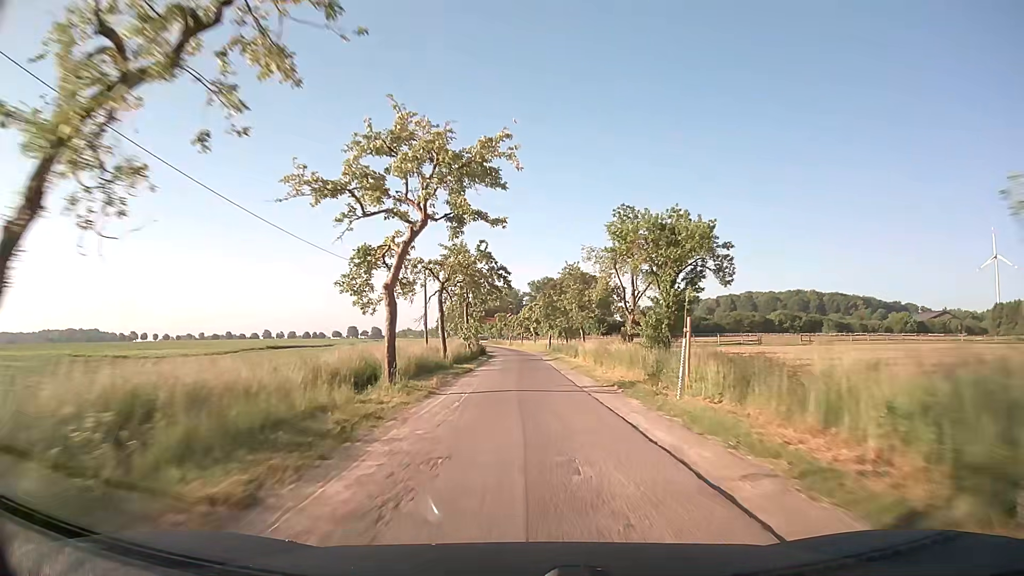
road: unclassified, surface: asphalt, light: Day
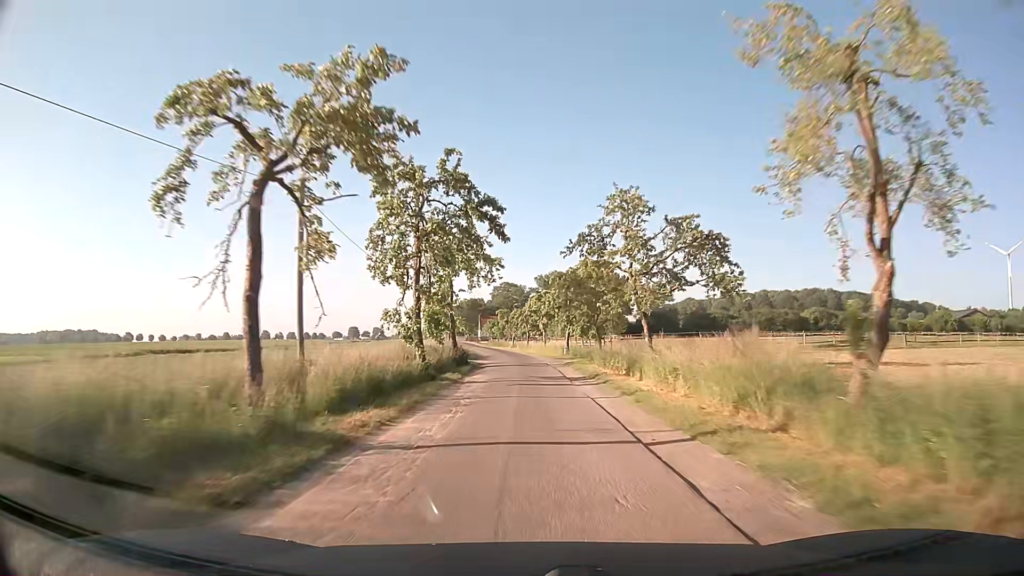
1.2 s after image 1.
(-0.2, +22.7) m; 0°
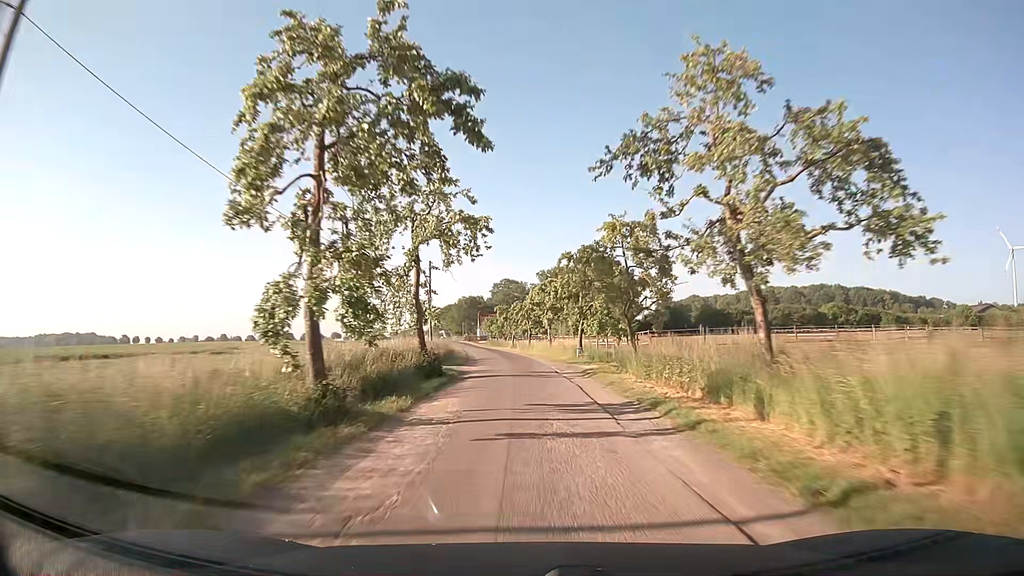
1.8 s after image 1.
(0.0, +11.4) m; 0°
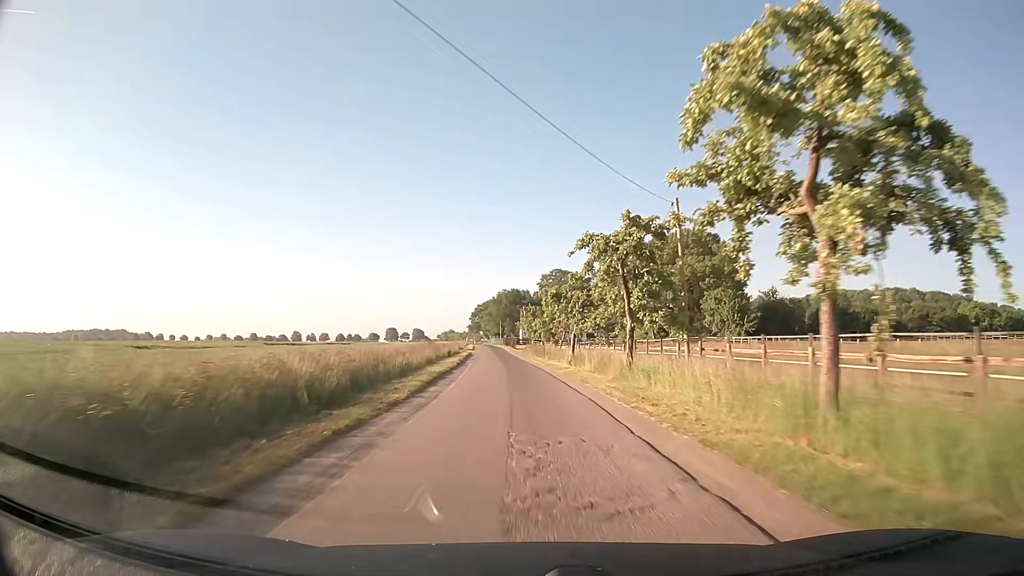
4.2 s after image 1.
(-1.7, +46.1) m; -4°
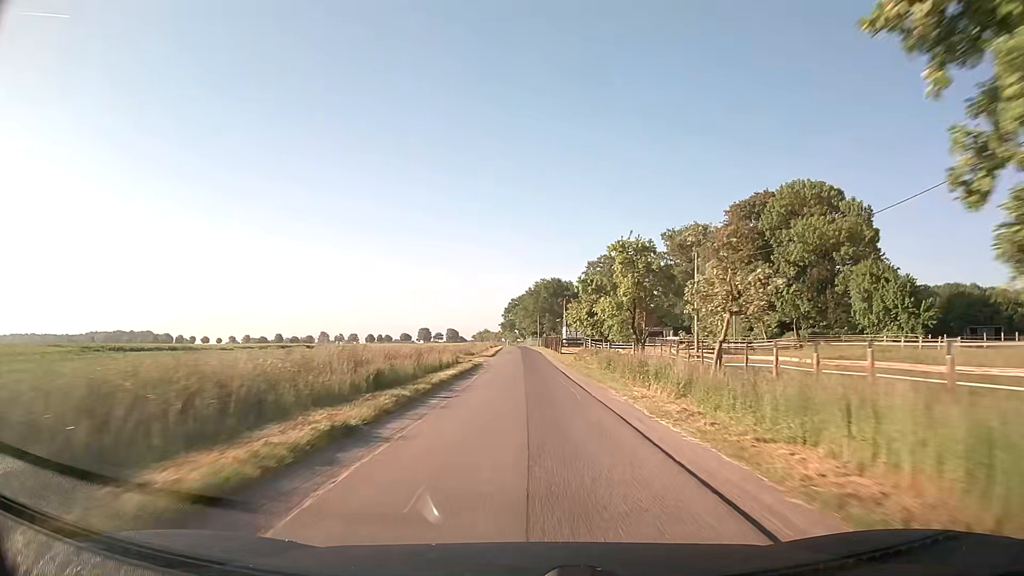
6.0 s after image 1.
(-1.1, +34.0) m; -3°
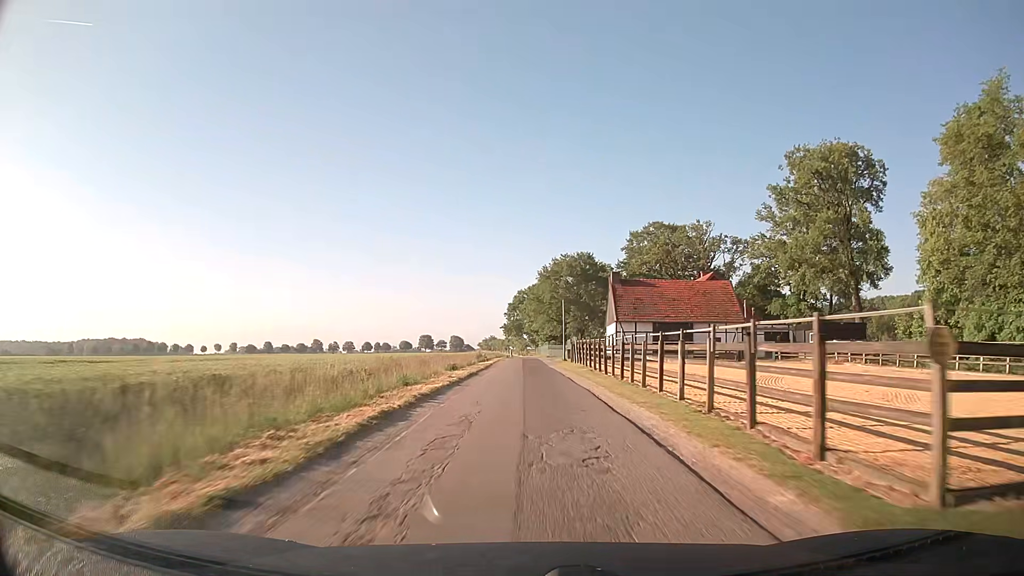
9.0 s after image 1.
(-0.5, +55.6) m; -1°
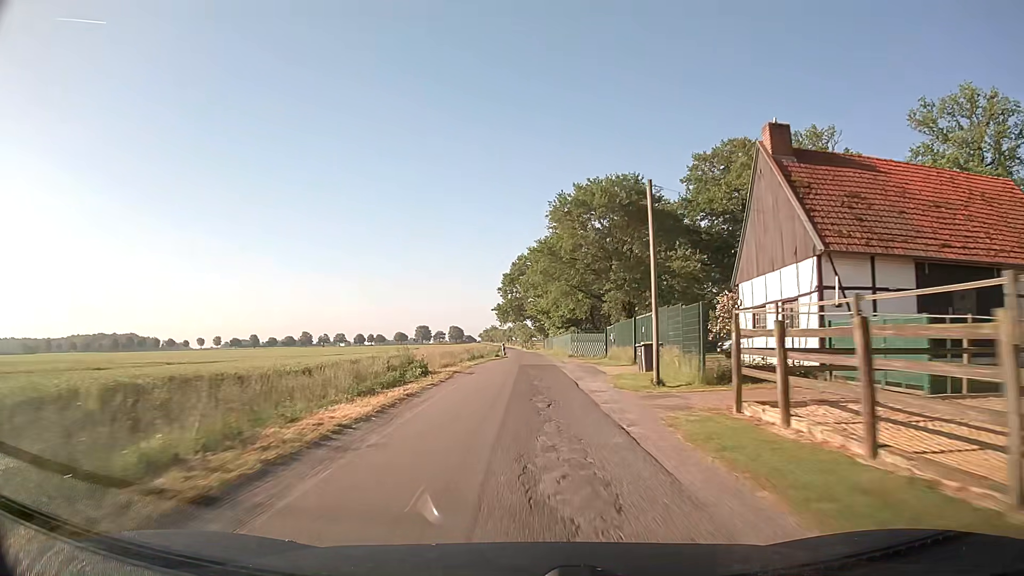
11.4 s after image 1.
(-0.2, +43.9) m; -1°
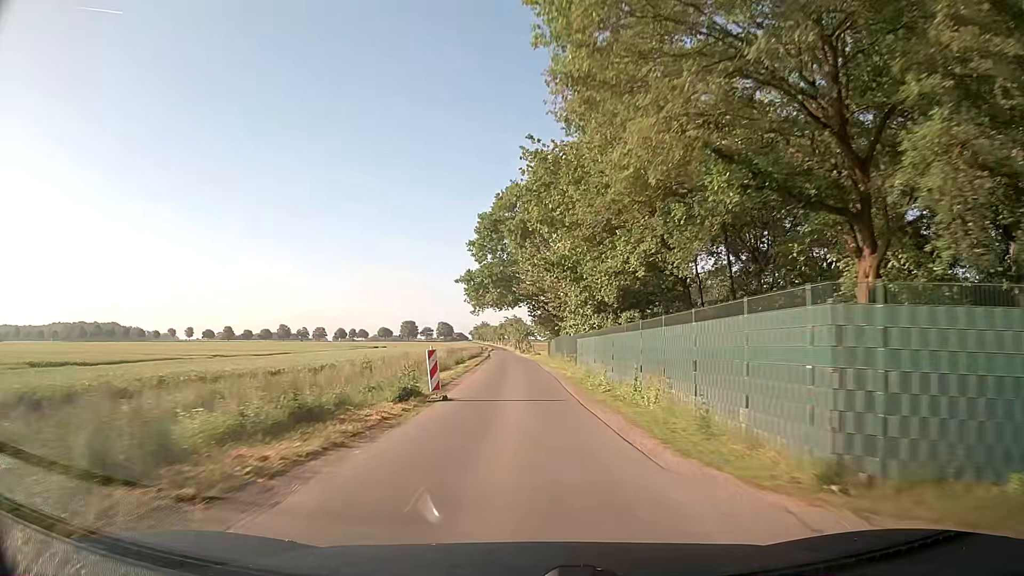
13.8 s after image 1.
(0.0, +43.0) m; 0°
(0, +10) (0, +20) (0, +30) (-1, +40) (-1, +50) (-2, +60) (-2, +70) (-2, +80) (-3, +90) (-3, +100) m
